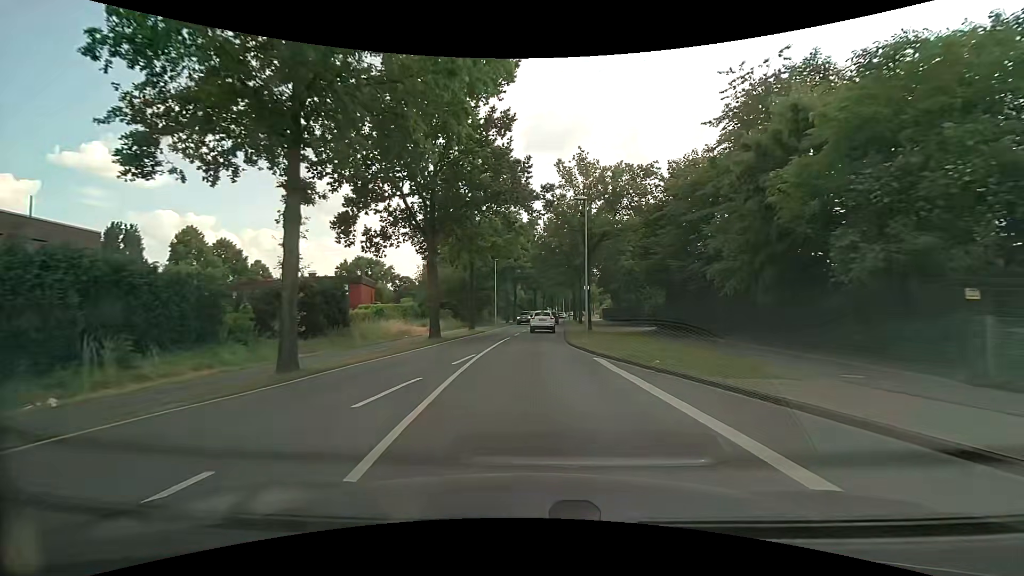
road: tertiary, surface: asphalt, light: Day
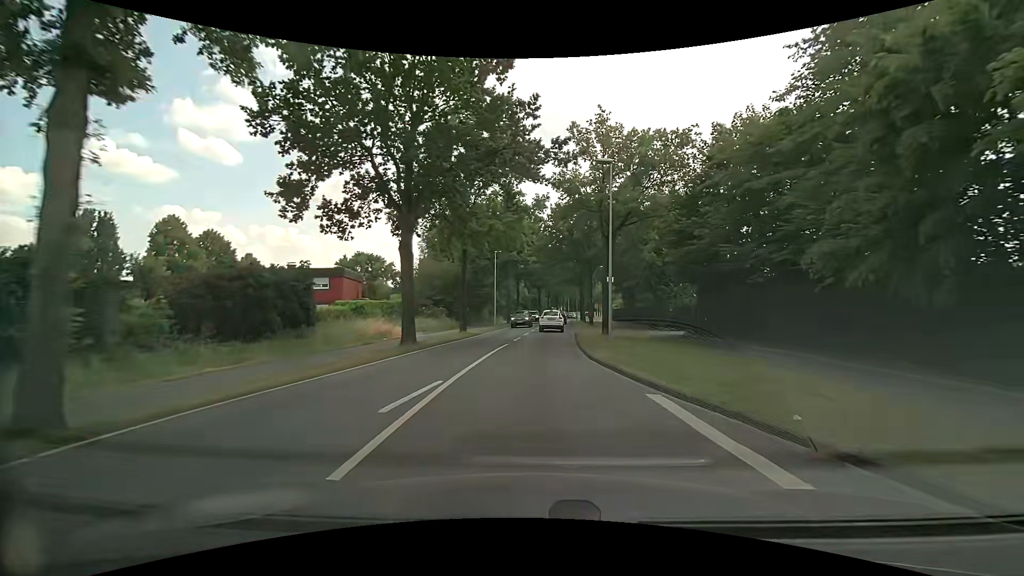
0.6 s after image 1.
(-0.1, +6.8) m; -1°
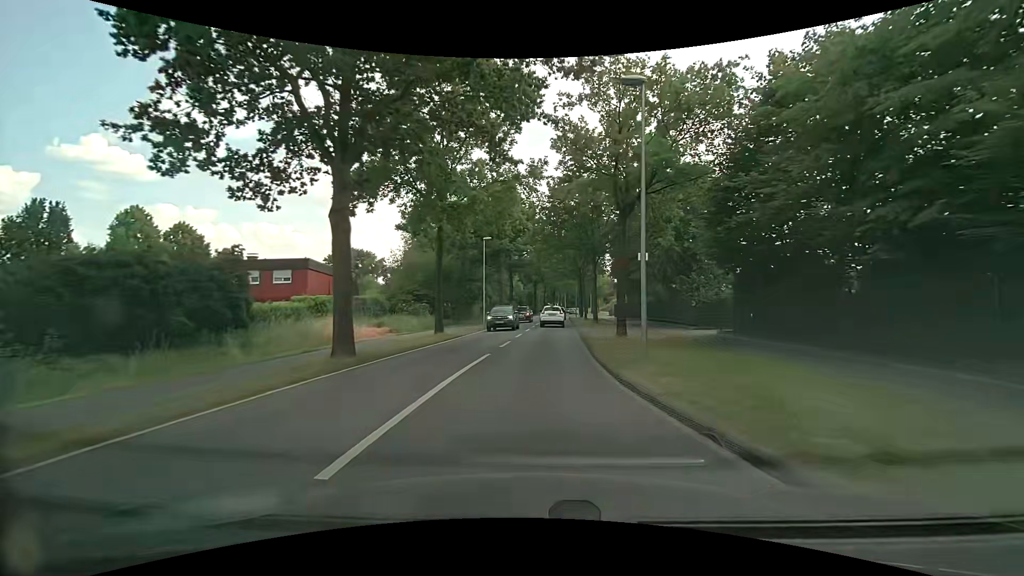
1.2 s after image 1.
(0.0, +6.8) m; +1°
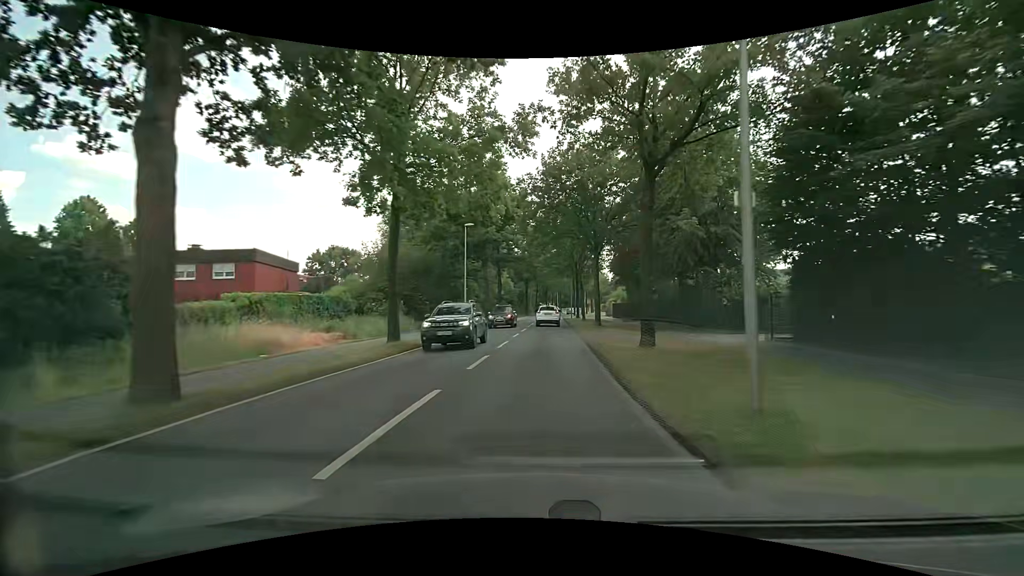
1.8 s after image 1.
(0.0, +6.9) m; +1°
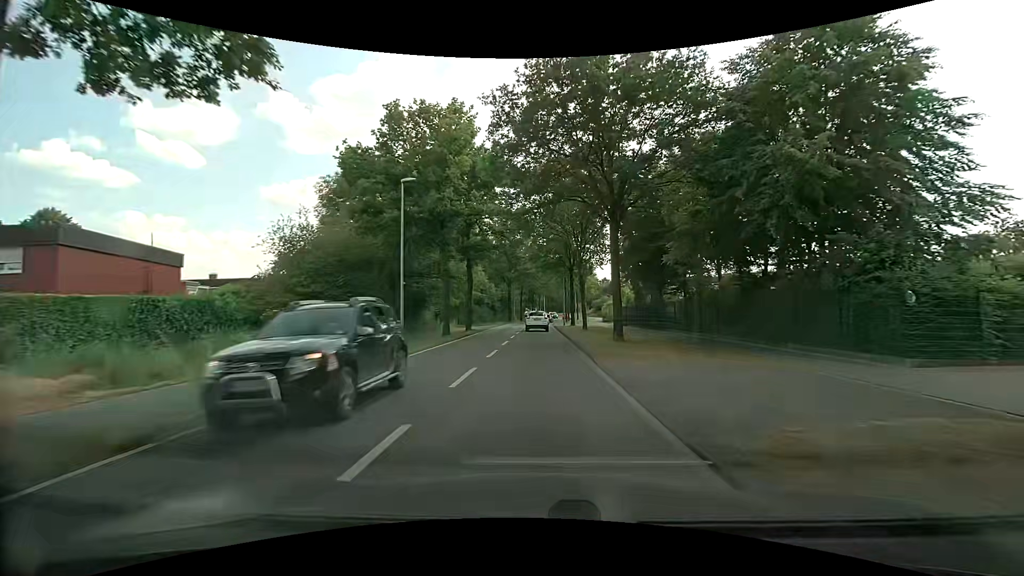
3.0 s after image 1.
(+0.1, +14.0) m; 0°
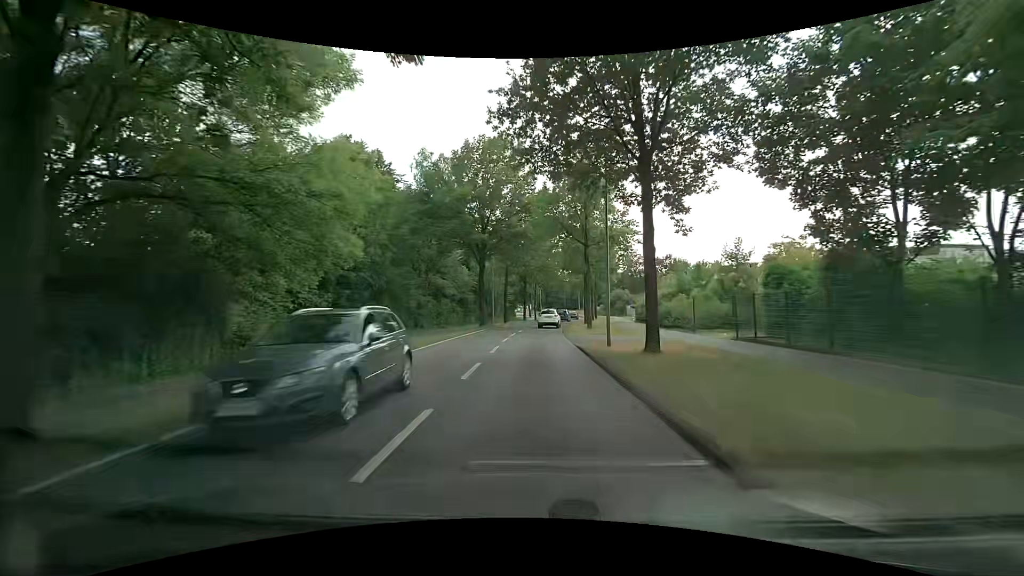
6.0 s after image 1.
(+0.6, +35.8) m; +1°
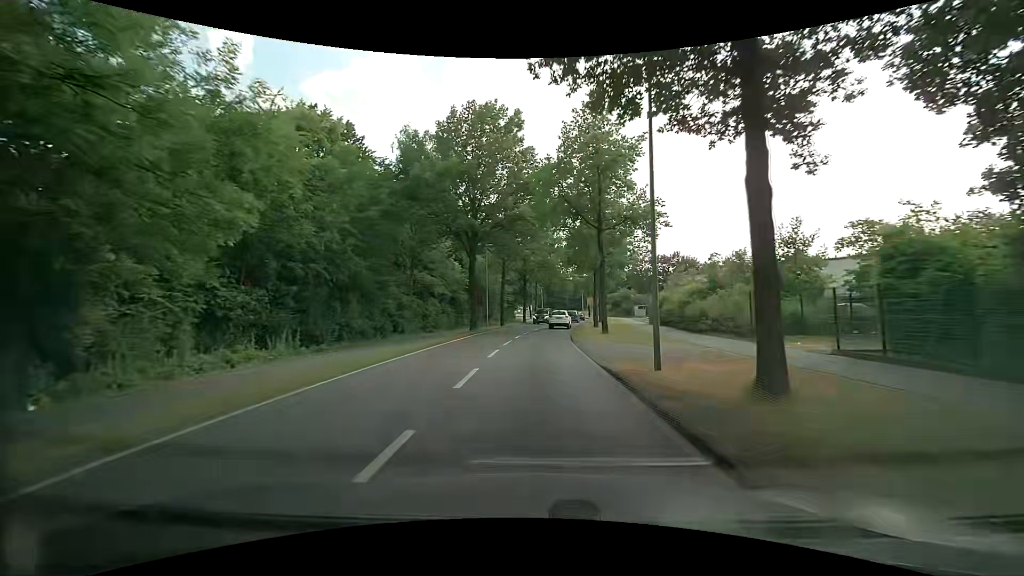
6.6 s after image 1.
(0.0, +7.3) m; +1°
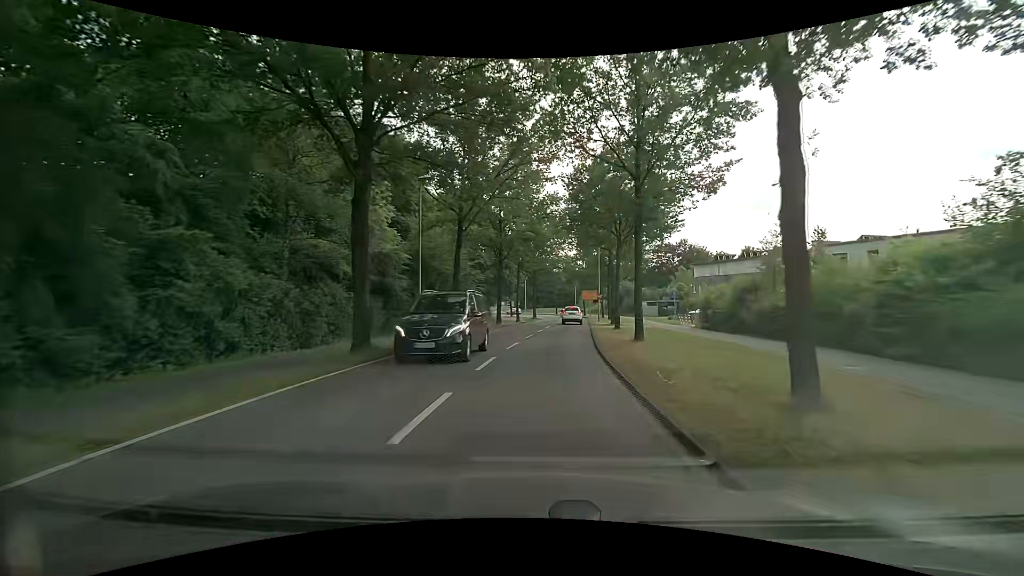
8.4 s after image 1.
(-0.1, +21.9) m; +1°
(0, +10) (+1, +20) (+2, +30) (+3, +40) (+4, +50) (+5, +60) (+6, +70) (+6, +80) (+4, +90) (+2, +99) m
